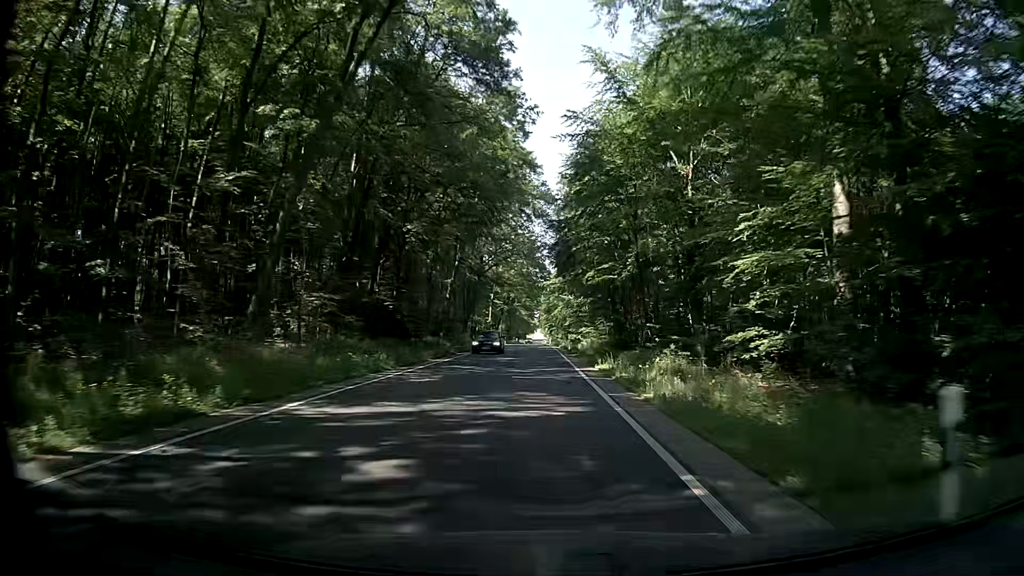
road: secondary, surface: asphalt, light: Day
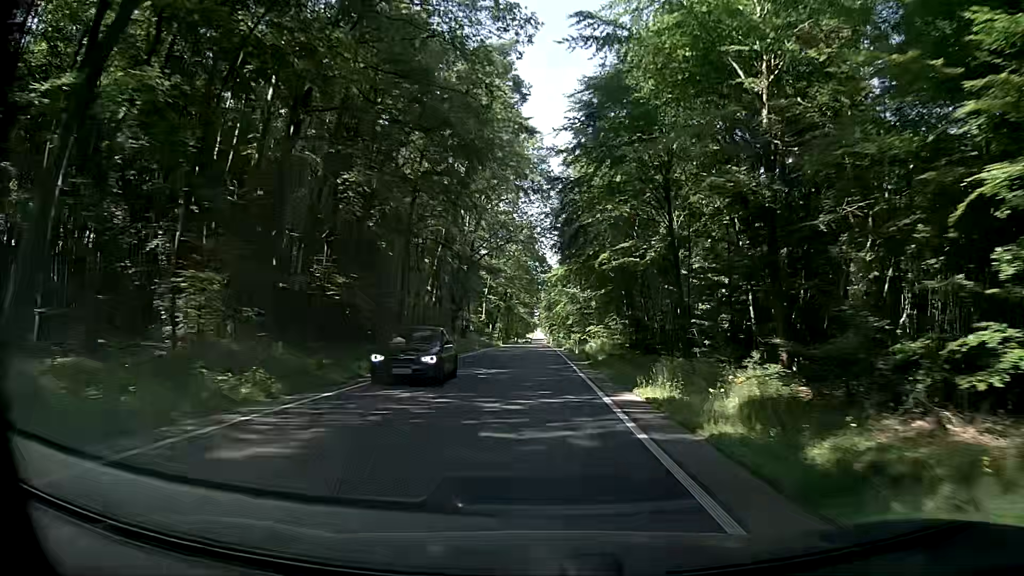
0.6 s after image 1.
(0.0, +11.0) m; 0°
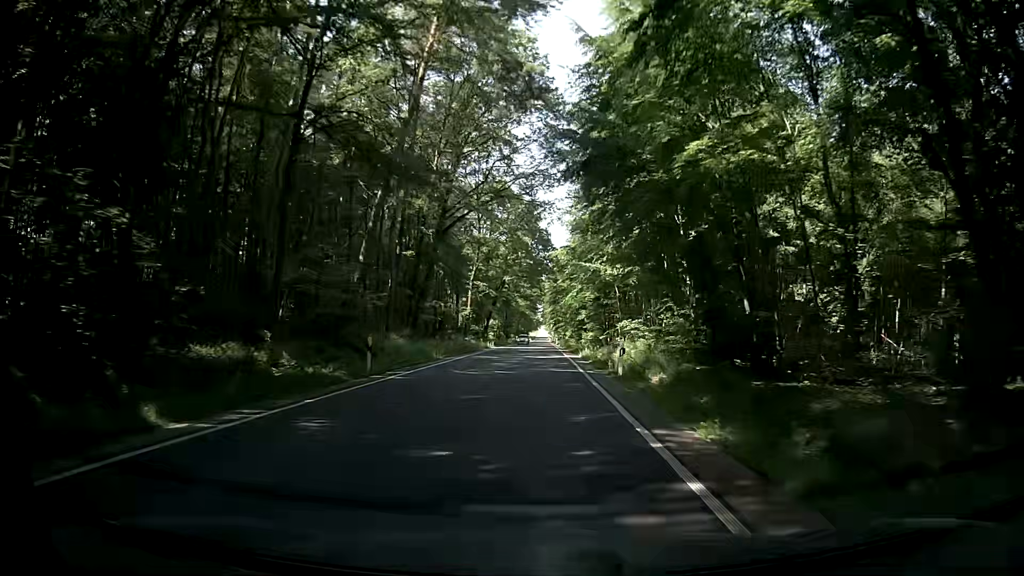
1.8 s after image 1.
(+0.1, +22.0) m; -1°
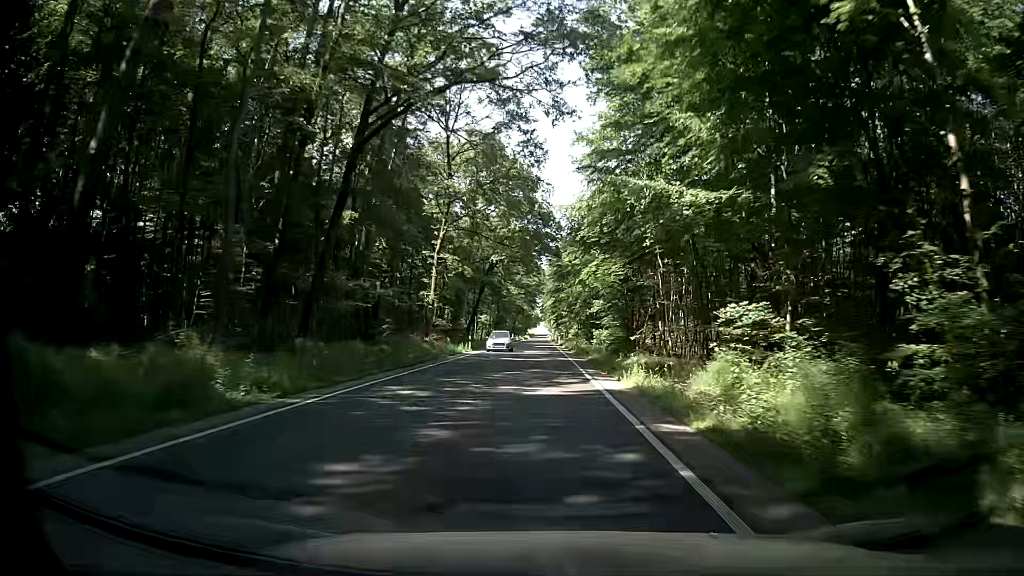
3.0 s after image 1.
(+0.2, +22.0) m; 0°
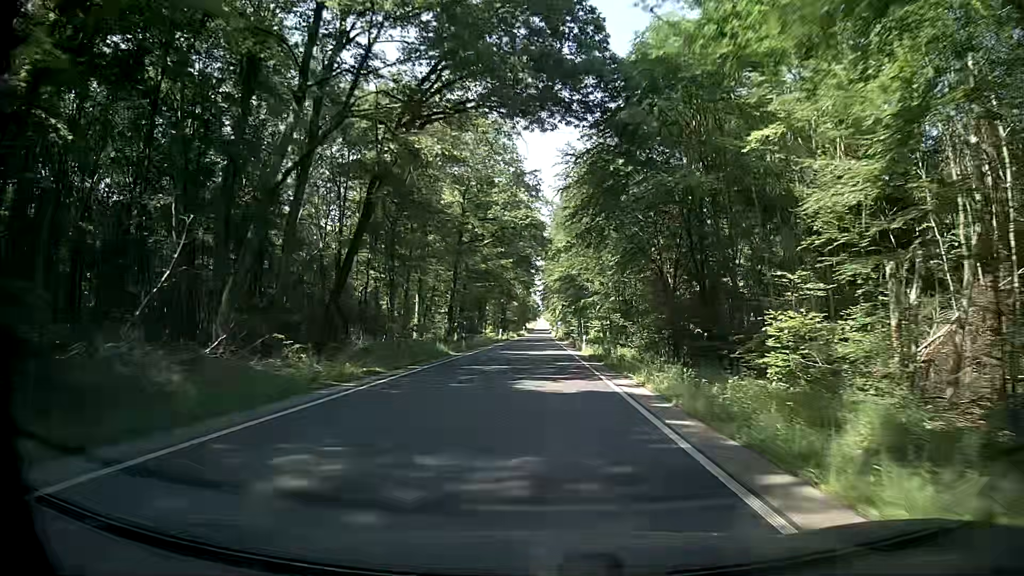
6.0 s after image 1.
(+0.5, +55.0) m; +1°
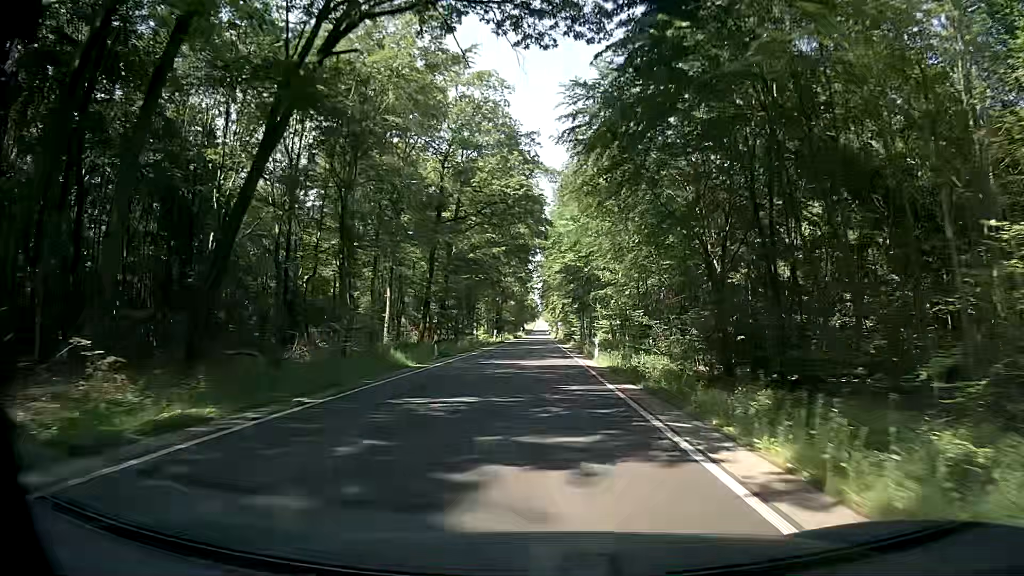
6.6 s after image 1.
(-0.1, +11.0) m; 0°
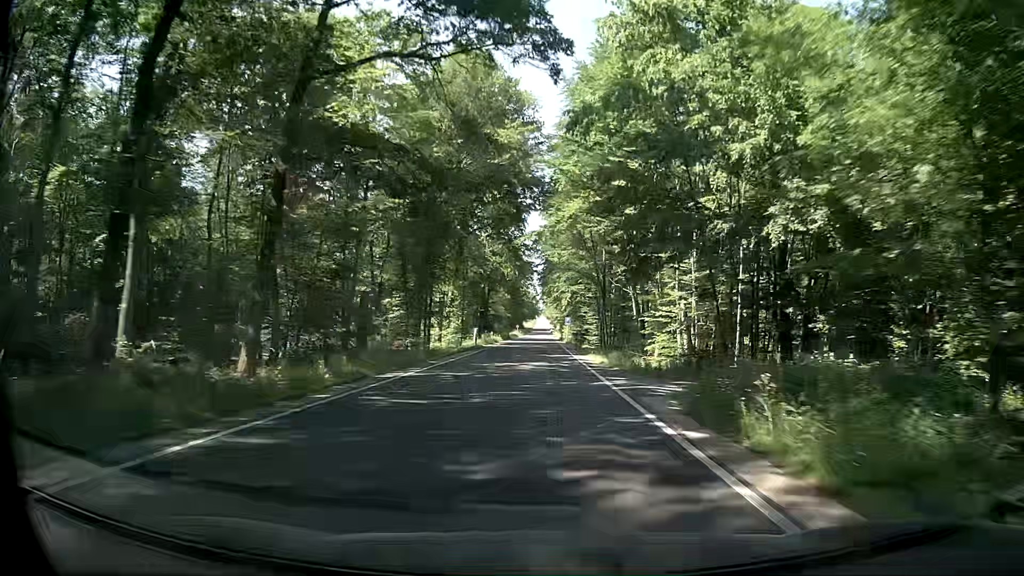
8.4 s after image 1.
(-0.3, +32.9) m; -1°
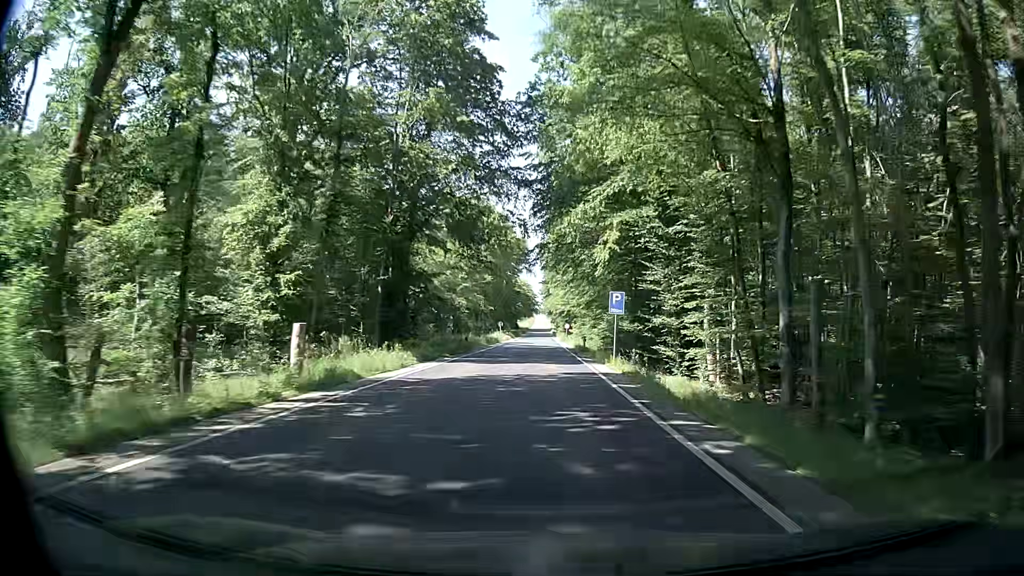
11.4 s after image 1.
(+0.4, +54.9) m; 0°
